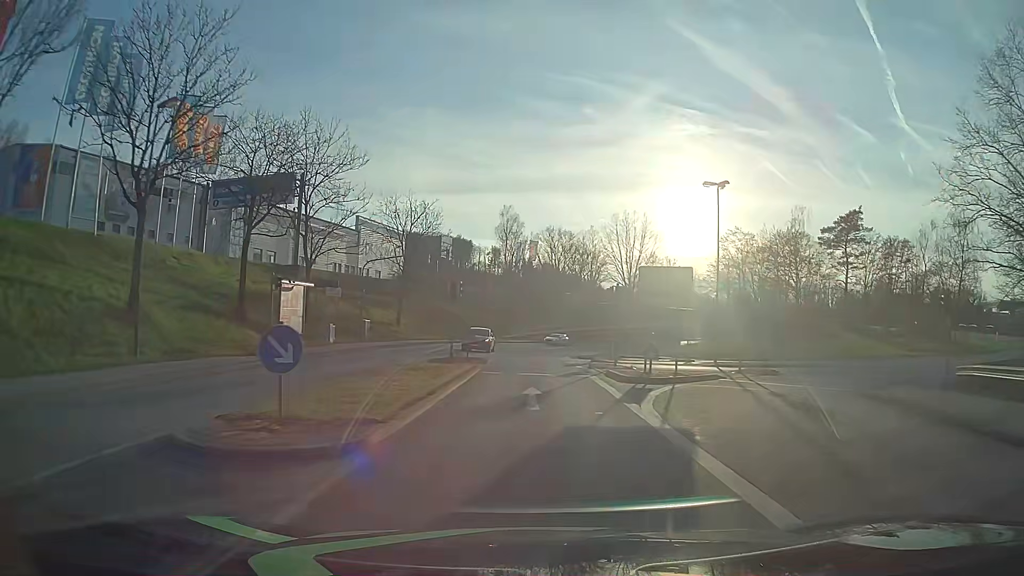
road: tertiary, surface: asphalt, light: Day
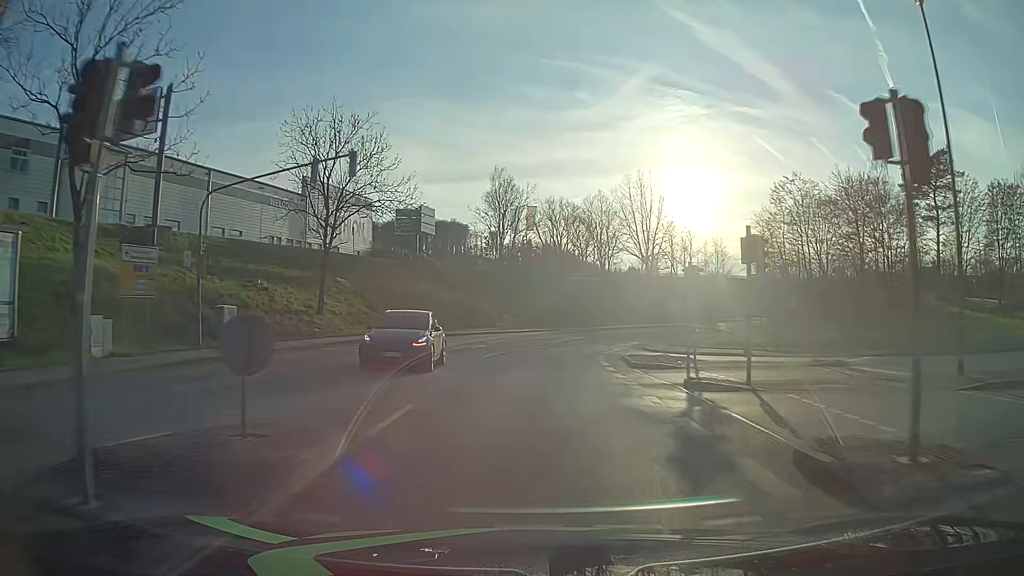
(-0.1, +23.3) m; 0°
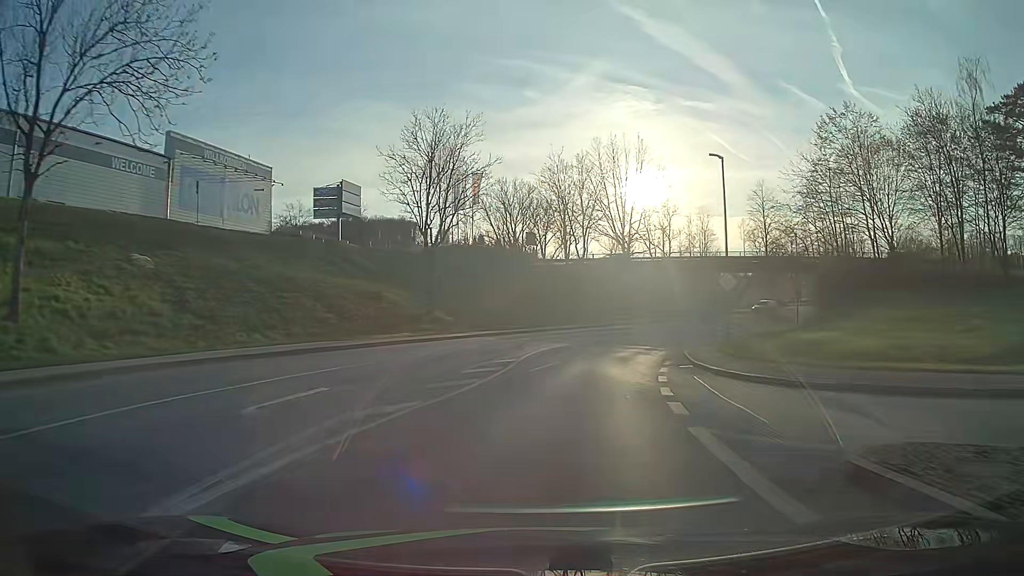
(+0.4, +23.4) m; +3°
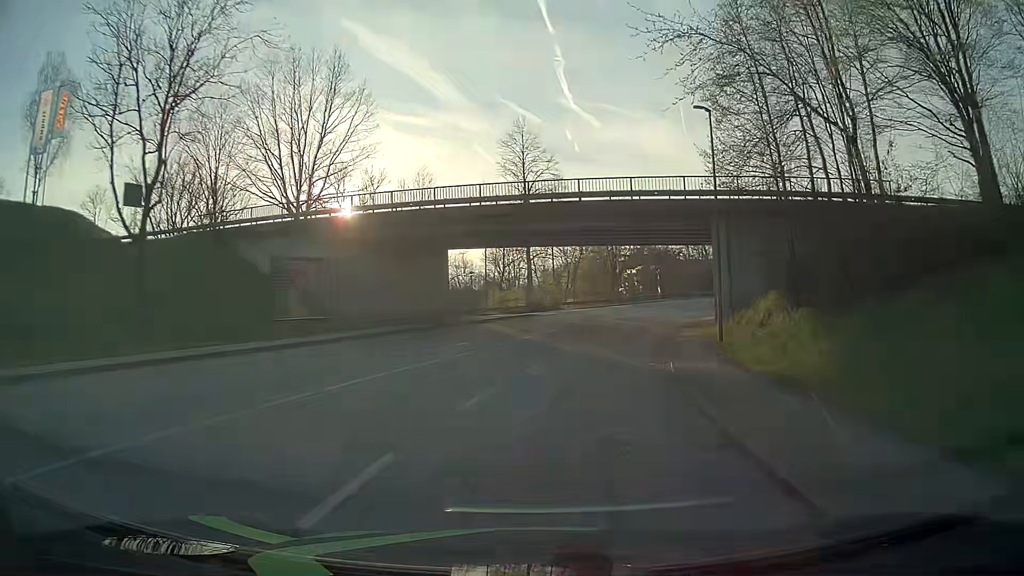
(+7.3, +37.4) m; +25°
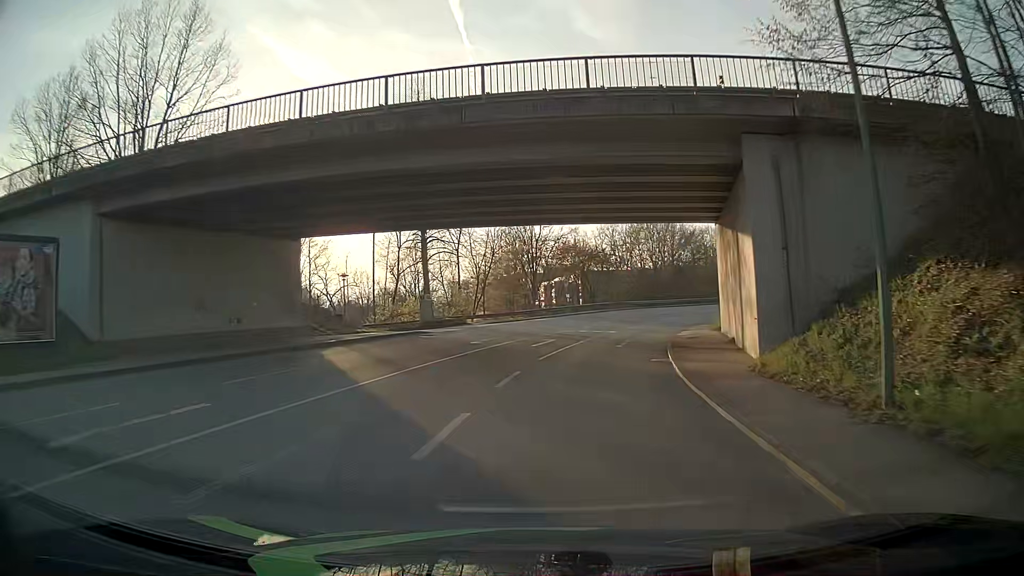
(+1.1, +15.1) m; +8°
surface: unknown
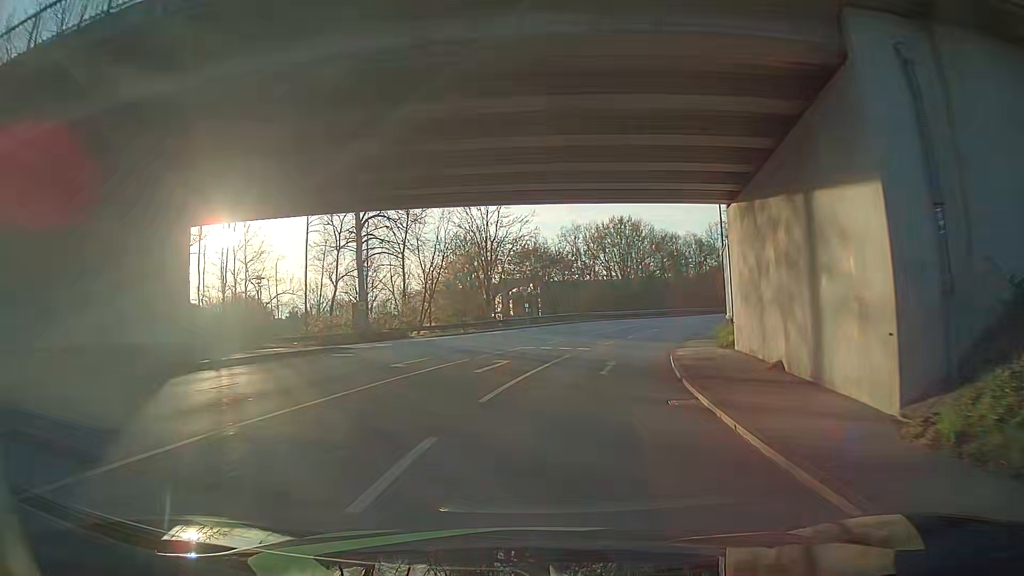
(+0.1, +7.5) m; +3°
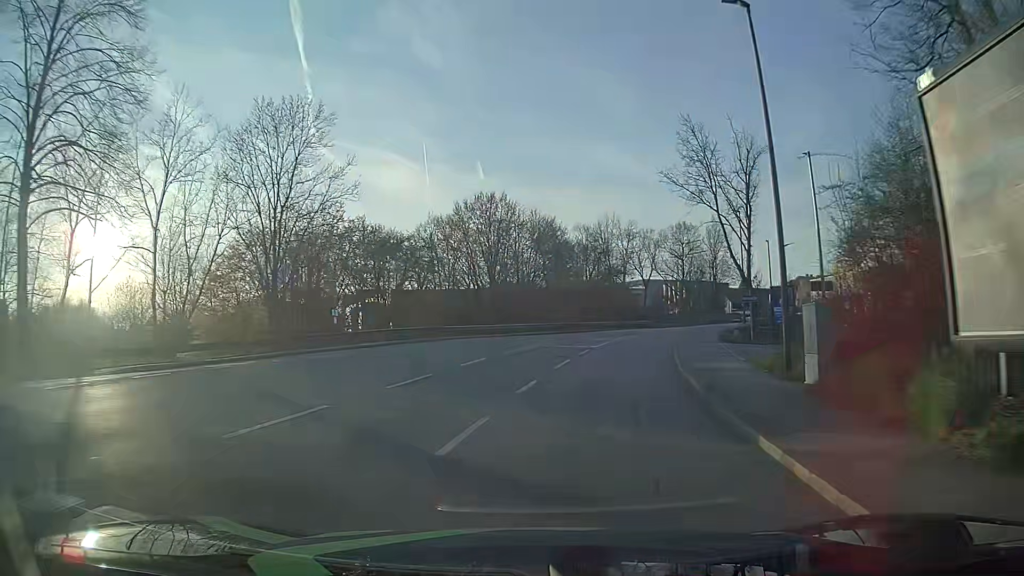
(+1.3, +22.2) m; +8°
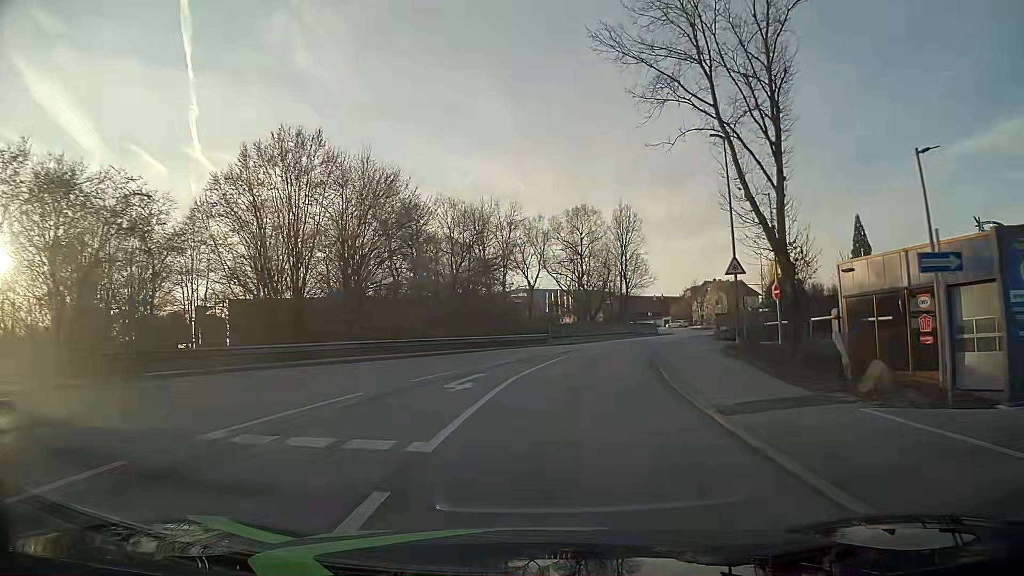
(+3.4, +21.9) m; +14°
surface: asphalt
(0, +10) (+1, +20) (+3, +30) (+6, +39) (+10, +49) (+14, +58) (+18, +67) (+22, +76) (+25, +86) (+27, +95) m
